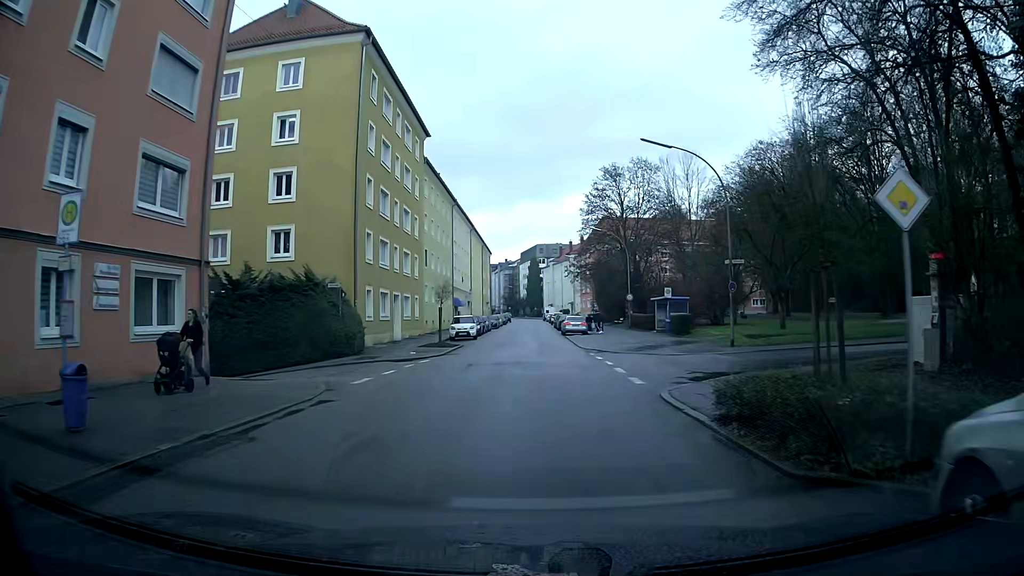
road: tertiary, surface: asphalt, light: Day
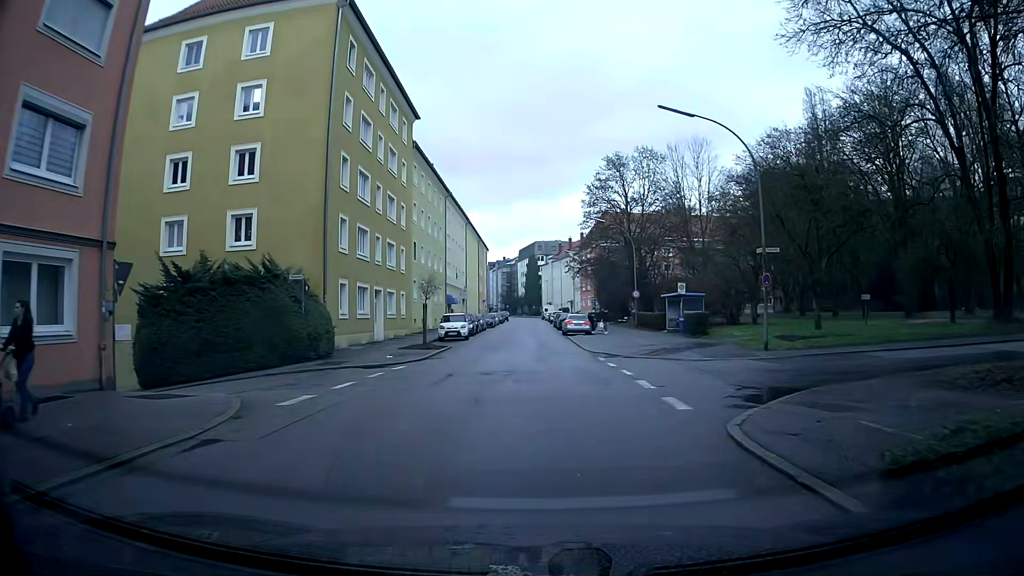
(0.0, +4.6) m; 0°
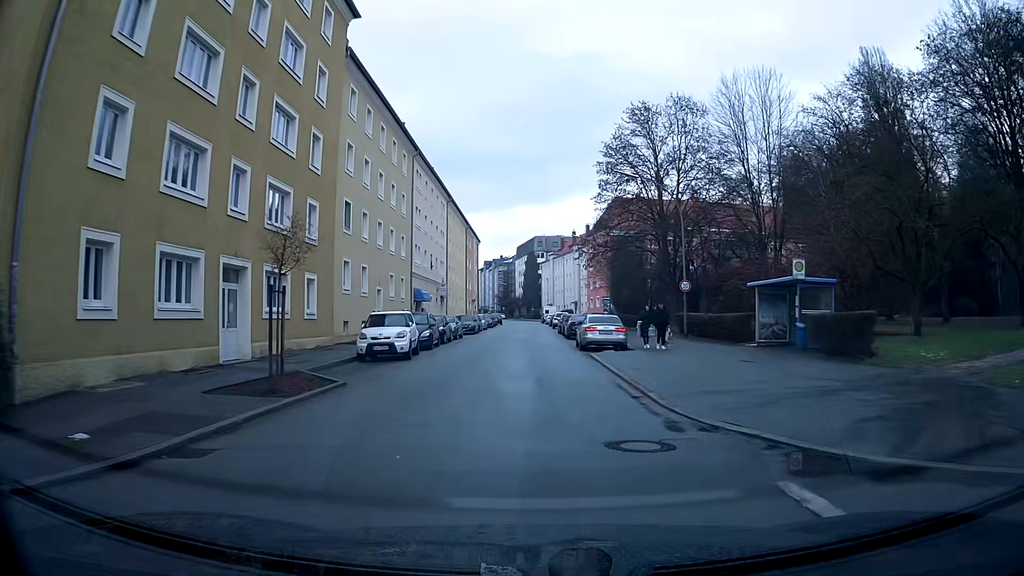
(+0.5, +18.3) m; +1°
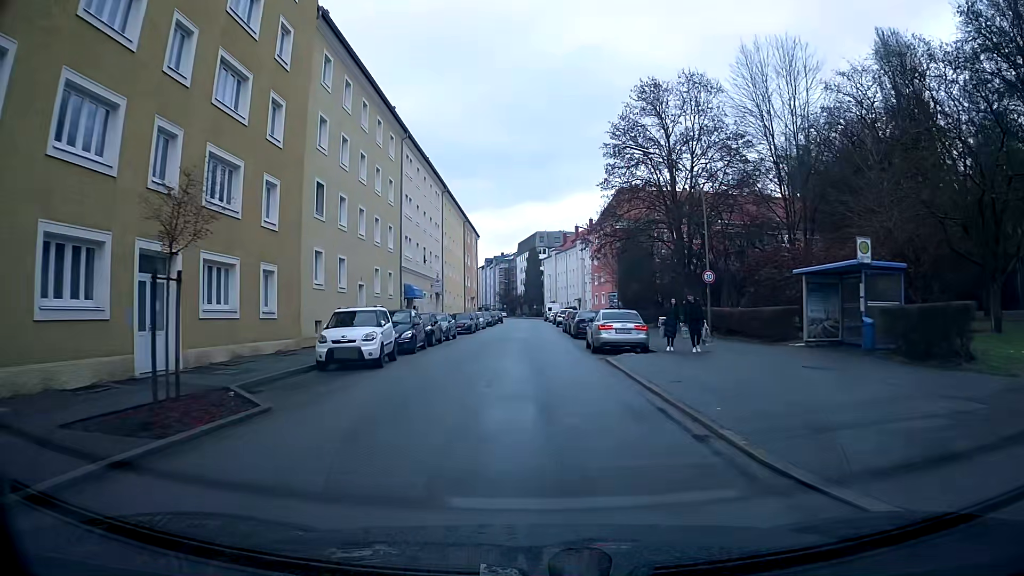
(-0.1, +4.6) m; -1°
